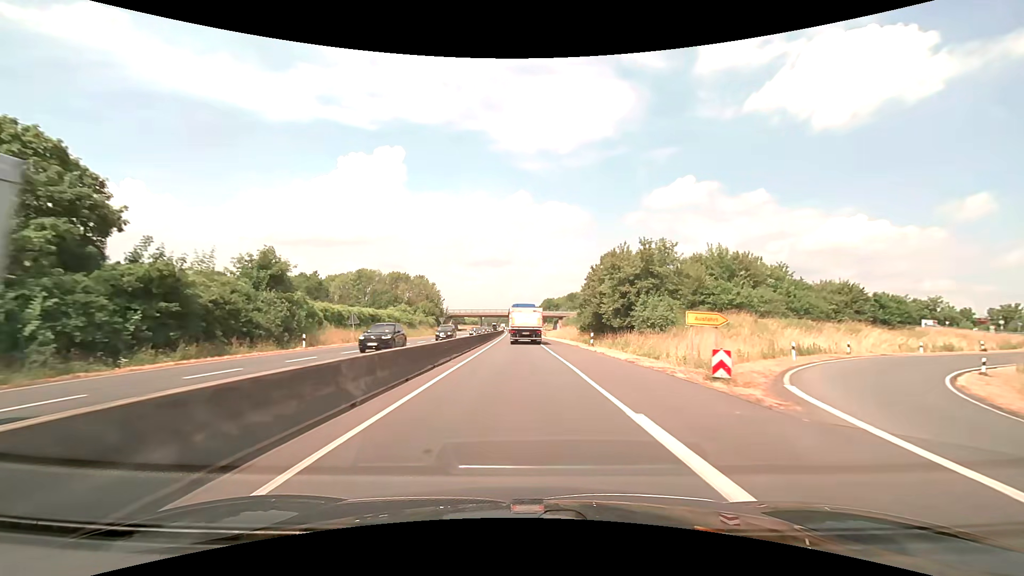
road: trunk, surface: asphalt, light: Day
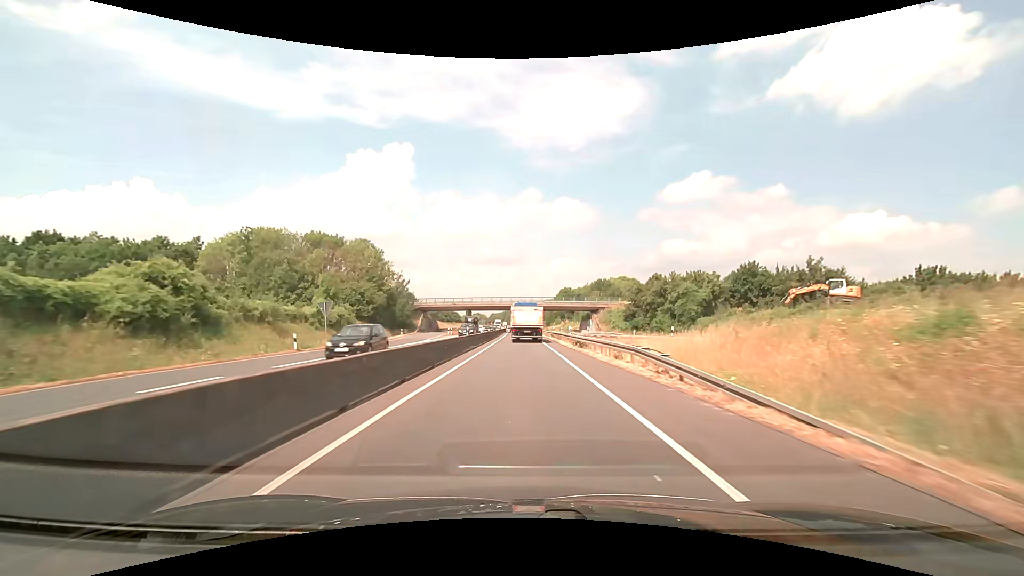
(-0.4, +61.0) m; -1°
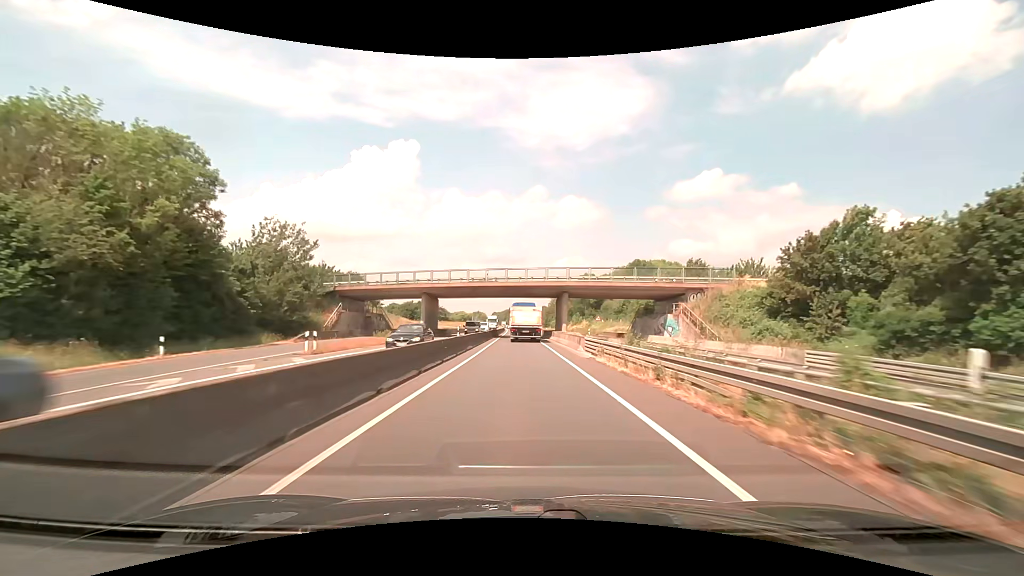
(-0.2, +50.6) m; 0°
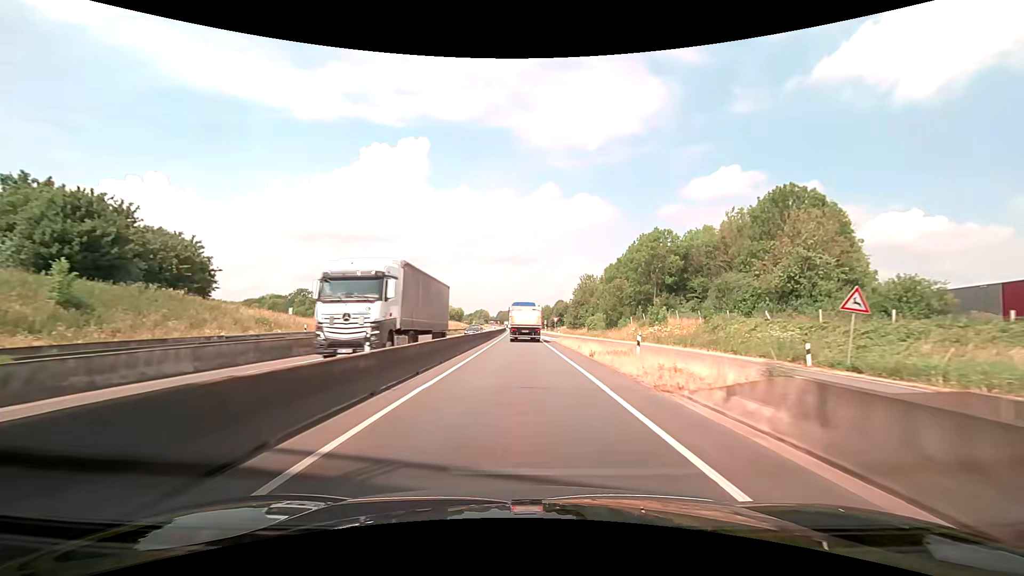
(-0.4, +64.8) m; 0°
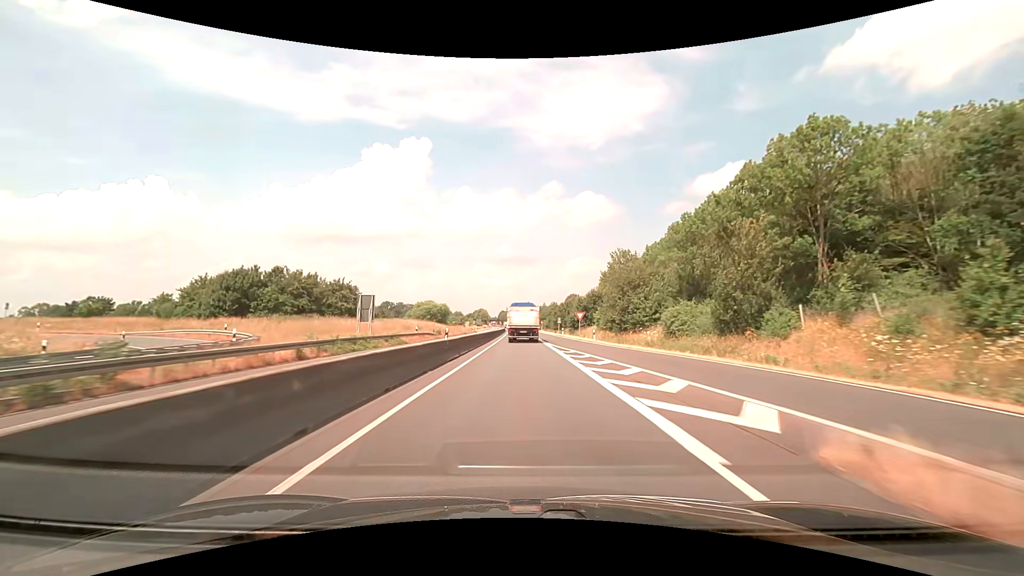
(-0.7, +39.4) m; -1°
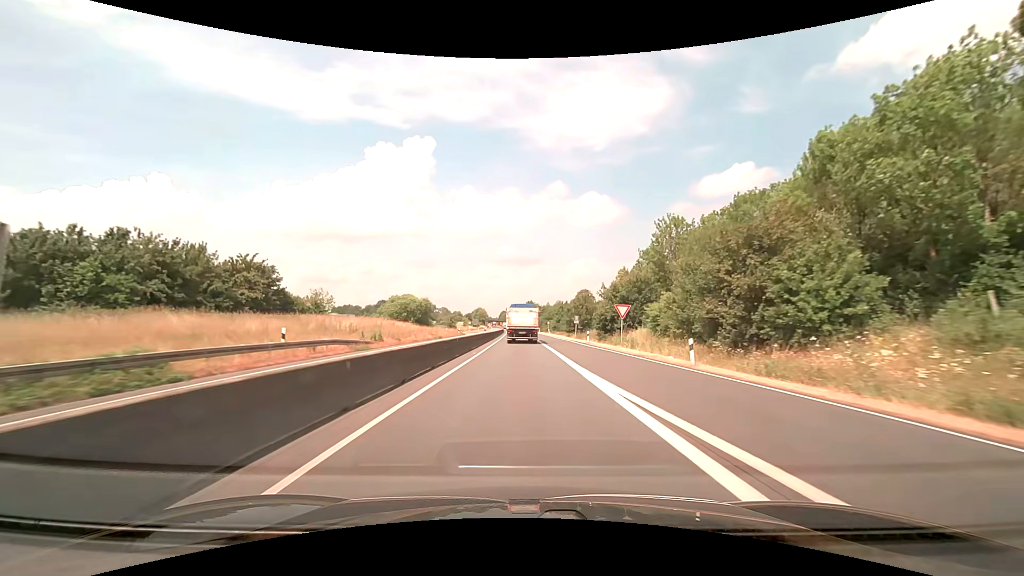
(0.0, +26.5) m; 0°
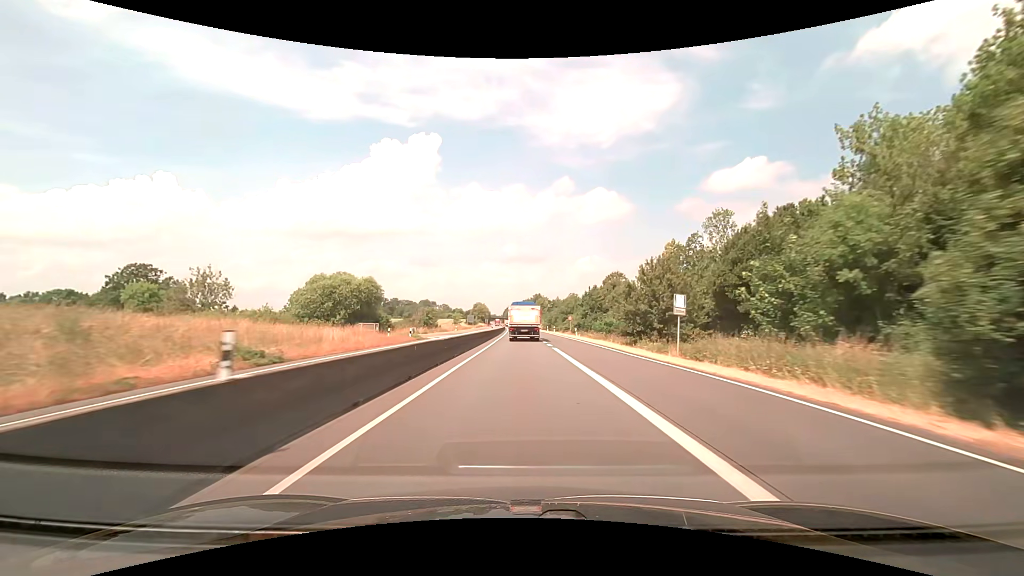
(-0.2, +39.9) m; 0°
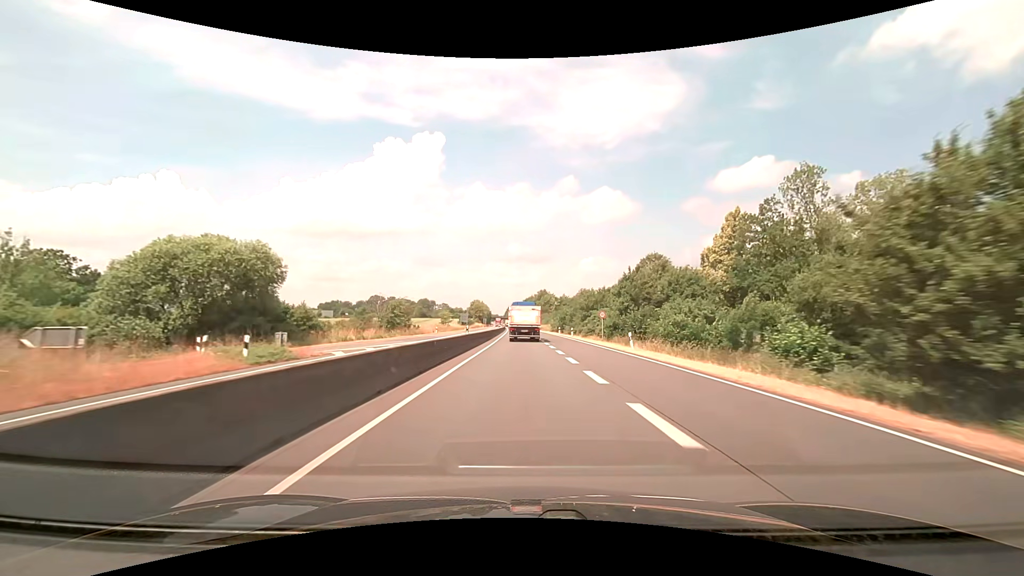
(-0.1, +26.8) m; 0°
(0, +10) (0, +20) (0, +30) (0, +40) (0, +50) (0, +60) (0, +70) (-1, +80) (-1, +90) (-1, +100) m
